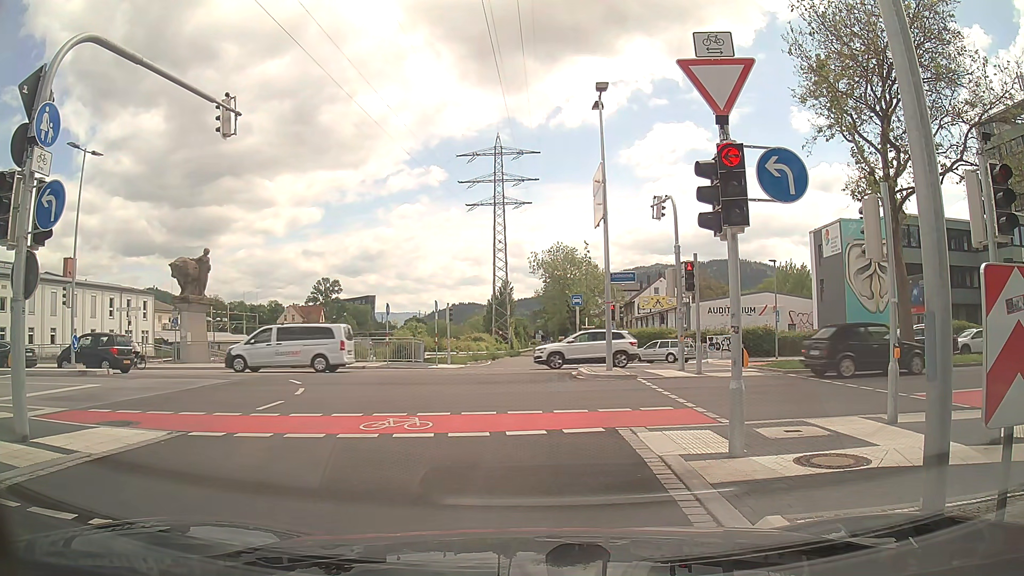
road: trunk_link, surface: asphalt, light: Day
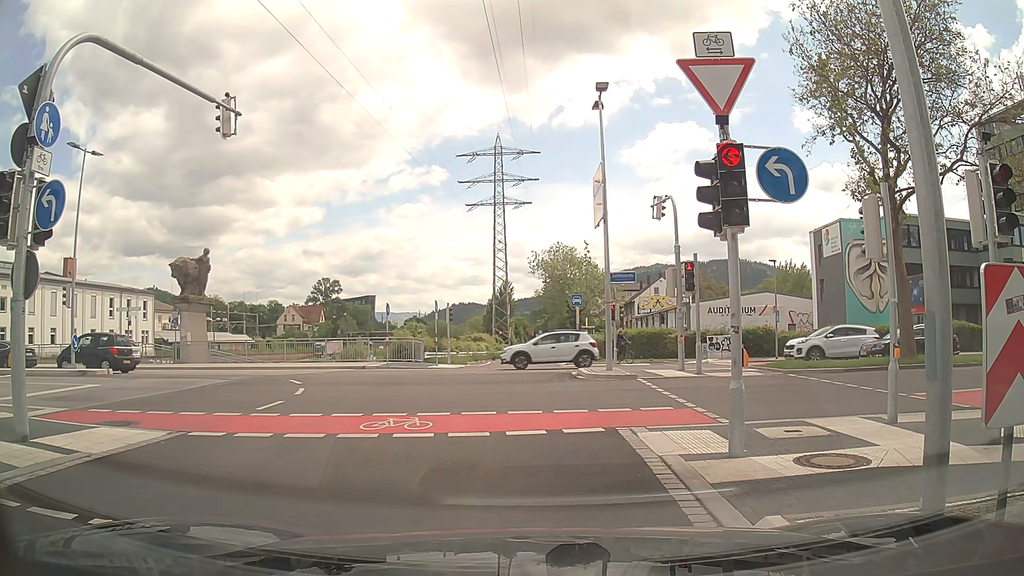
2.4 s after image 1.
(0.0, 0.0) m; 0°
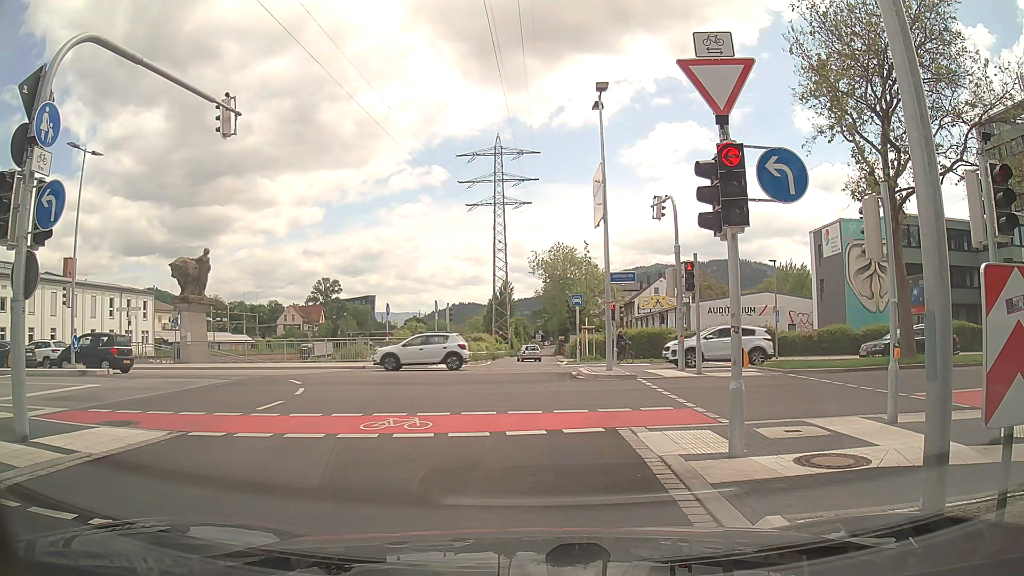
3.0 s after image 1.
(0.0, 0.0) m; 0°
